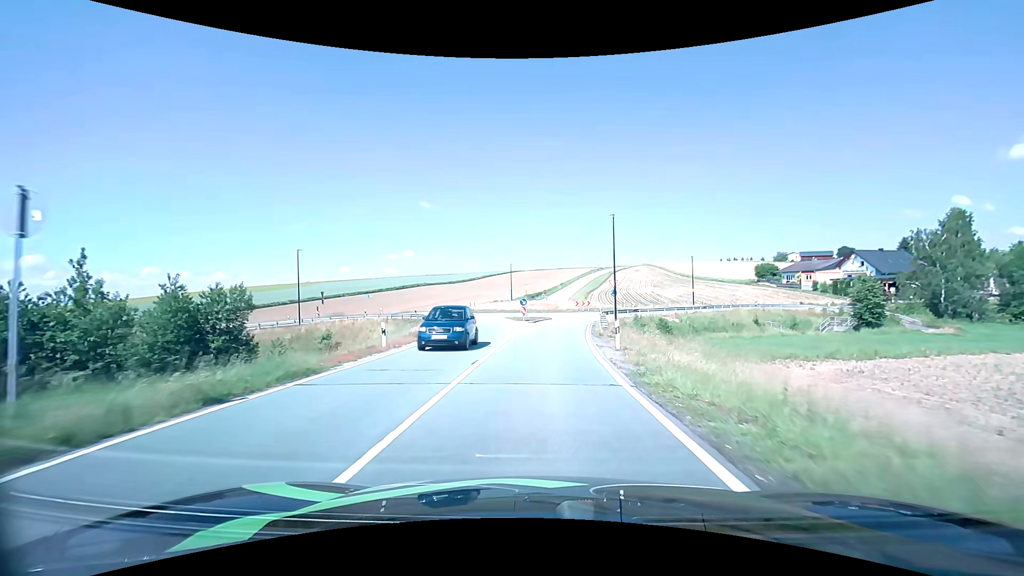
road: tertiary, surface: asphalt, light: Day
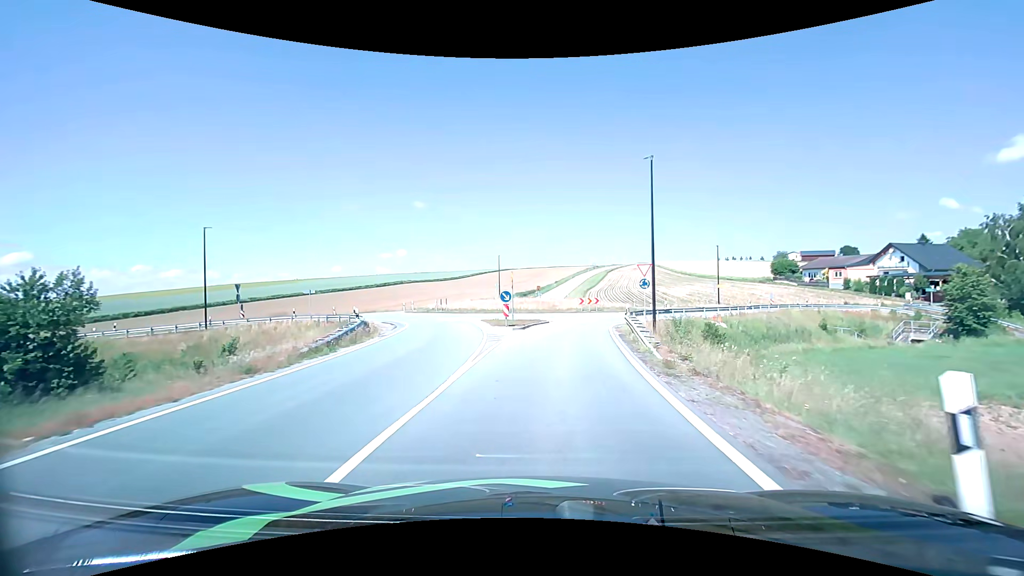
(+0.1, +14.1) m; +1°
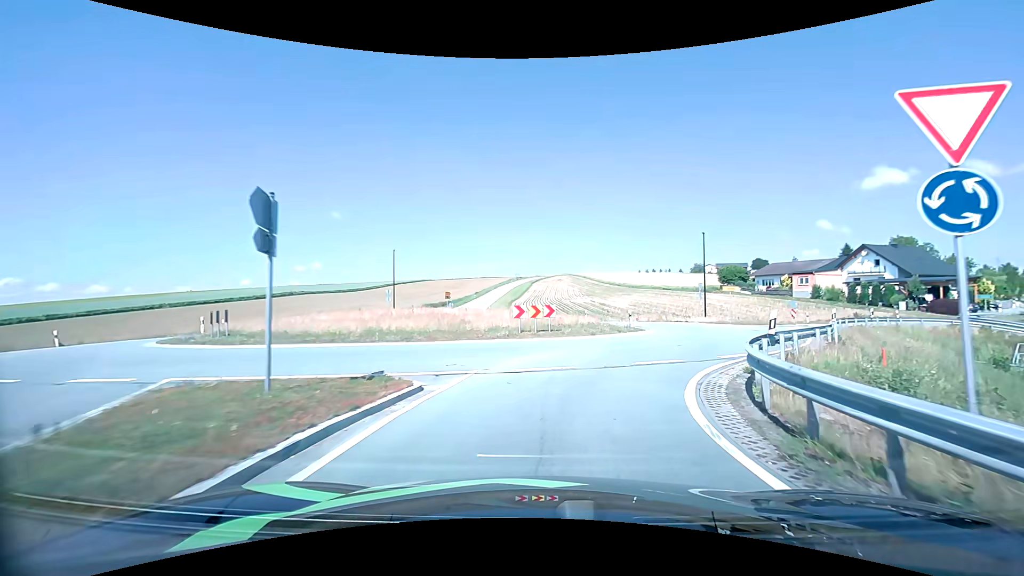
(+1.0, +22.9) m; +8°
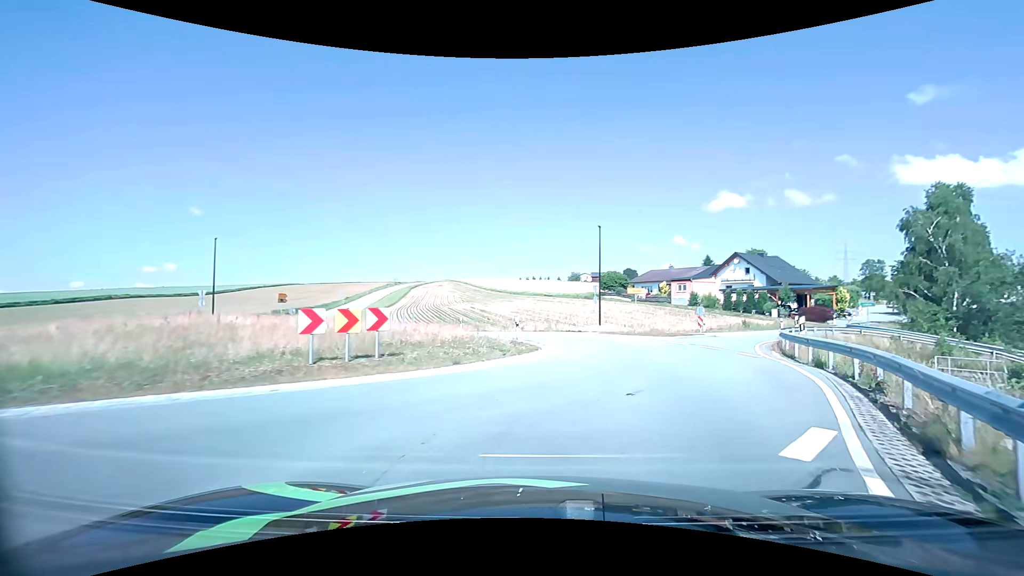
(+1.0, +9.5) m; +13°
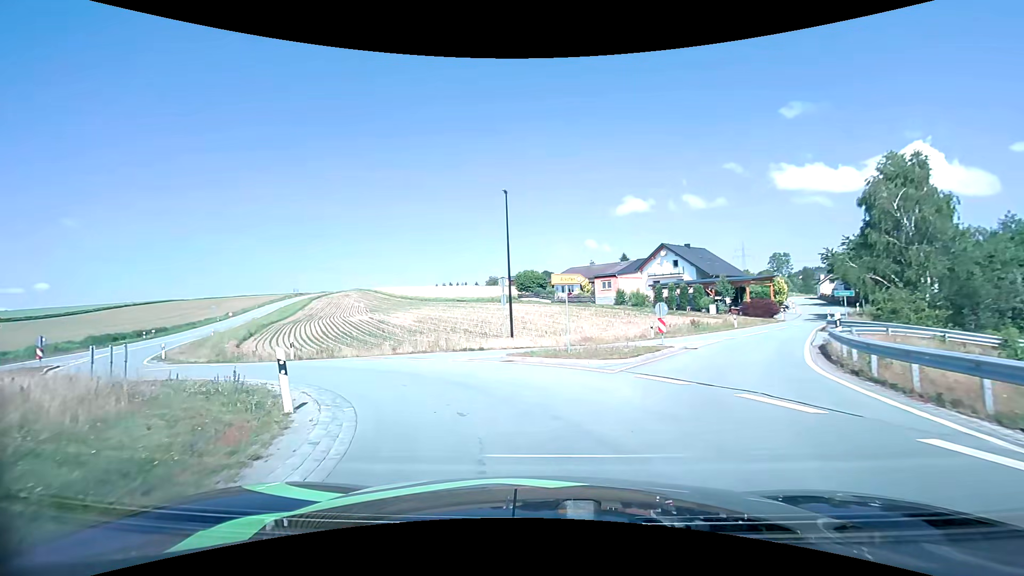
(+1.9, +12.9) m; +10°
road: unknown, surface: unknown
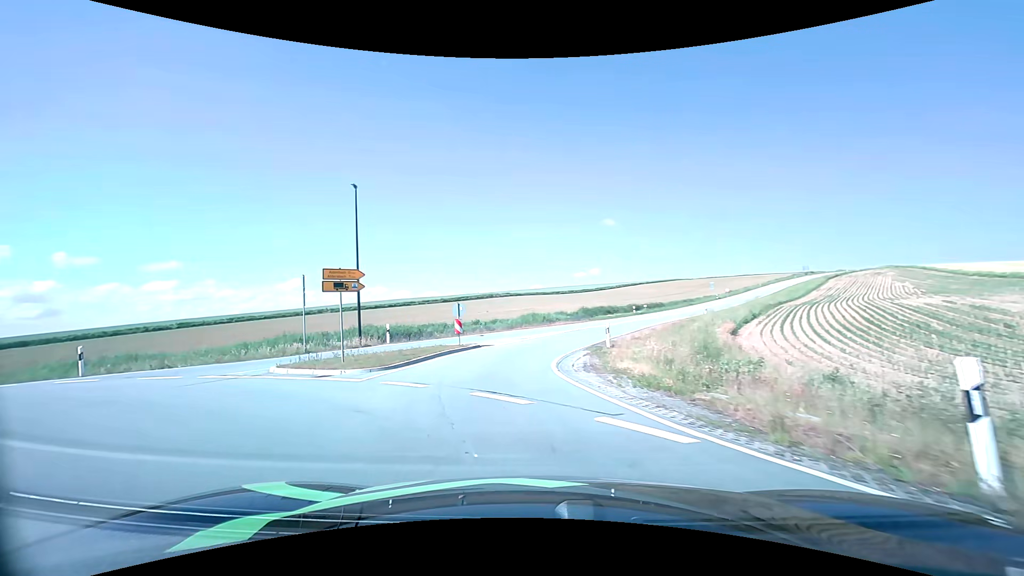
(-8.7, +18.2) m; -53°
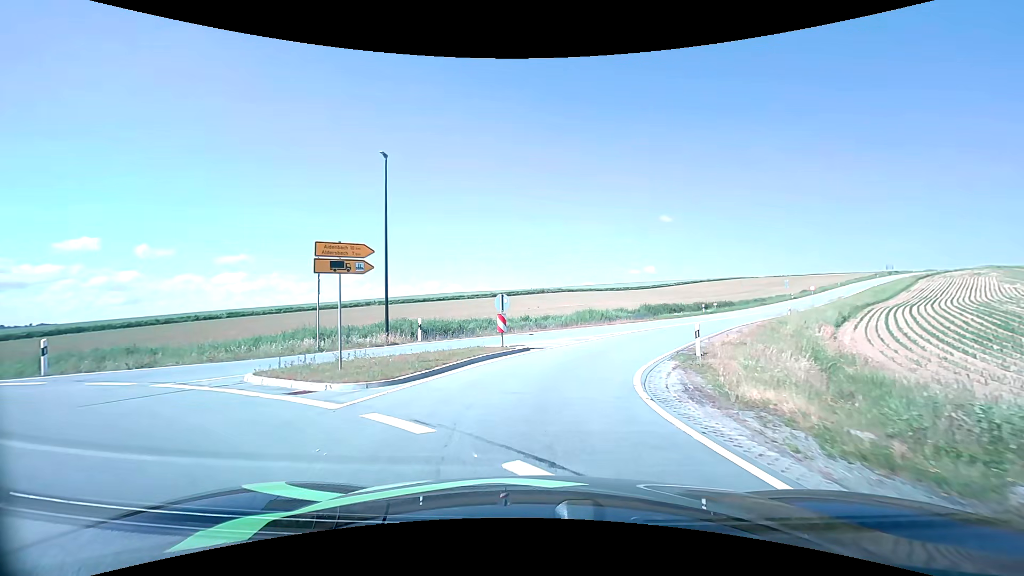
(-0.3, +4.6) m; -7°
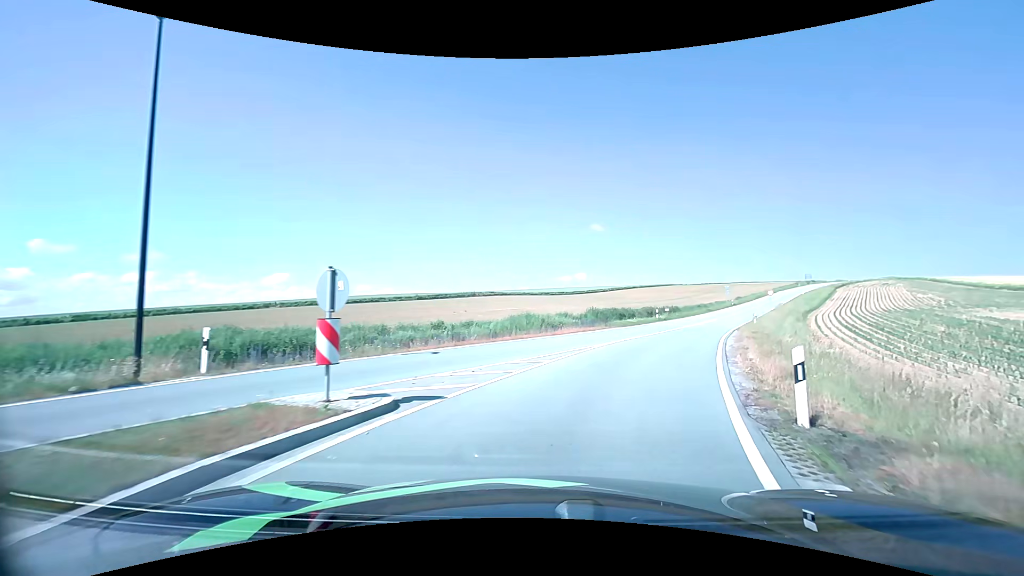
(+0.5, +10.0) m; +7°
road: tertiary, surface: asphalt
(+1, +10) (+4, +19) (+8, +29) (+12, +38) (+17, +47) (+21, +55) (+26, +64) (+31, +73) (+36, +82) (+40, +91) m
